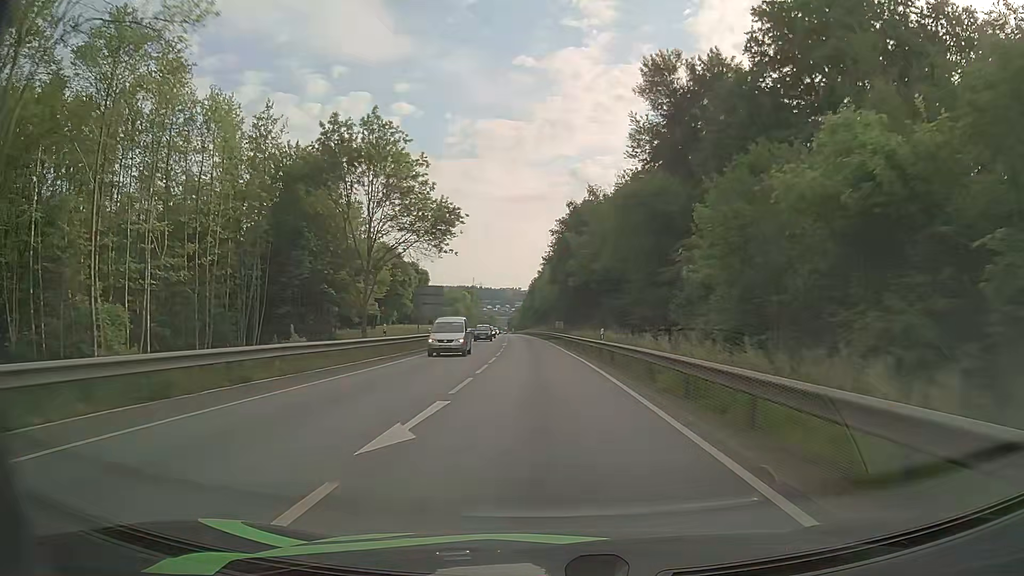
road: primary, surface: asphalt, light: Day
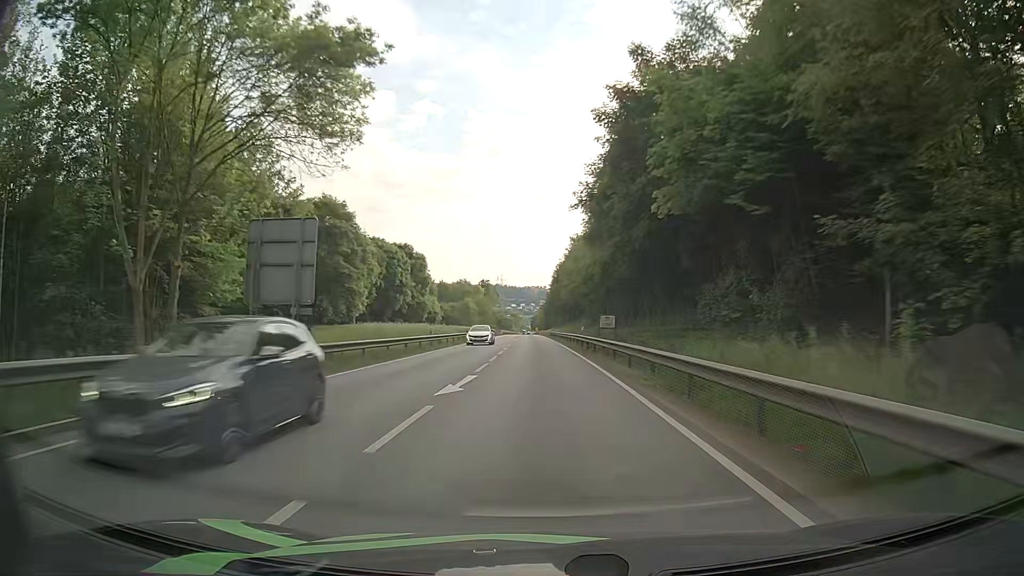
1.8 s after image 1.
(-0.7, +36.6) m; -2°
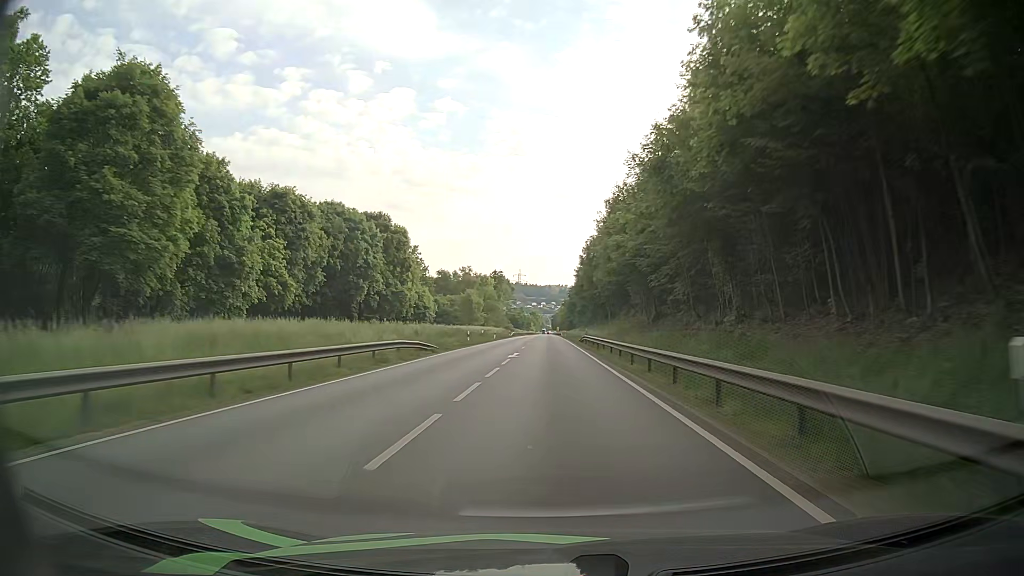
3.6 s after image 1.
(-0.8, +37.0) m; -2°
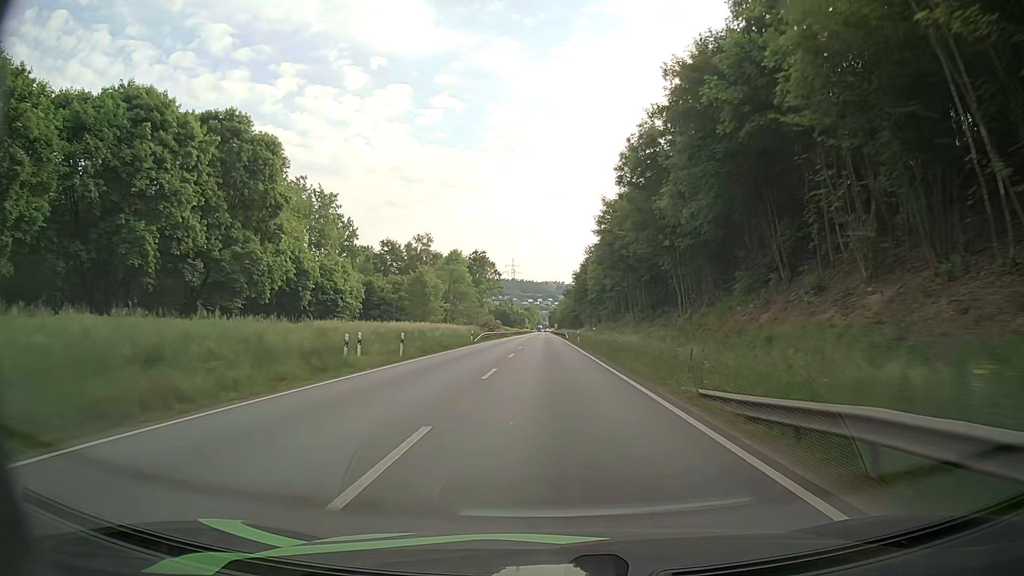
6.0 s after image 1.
(+0.3, +50.0) m; +1°
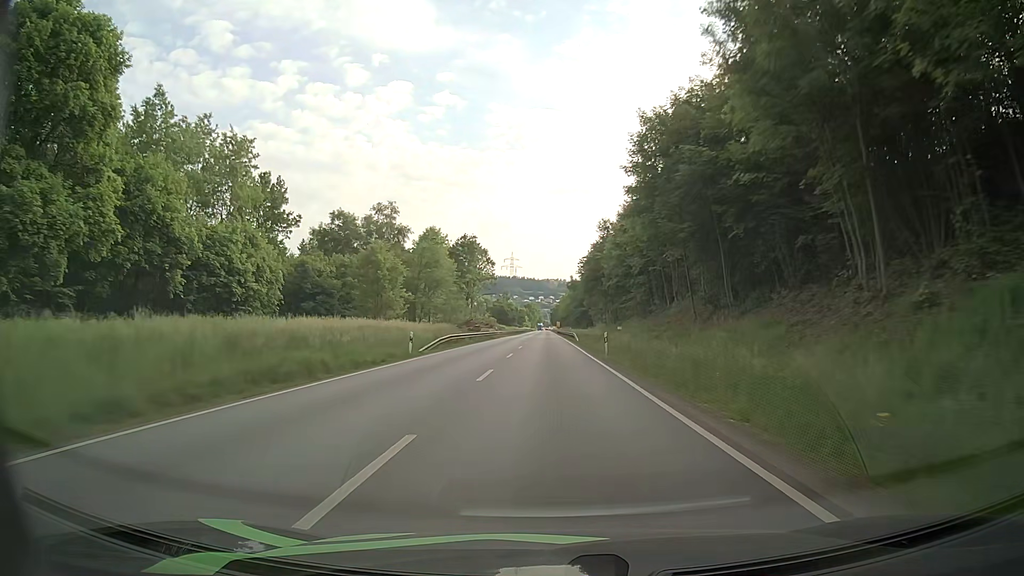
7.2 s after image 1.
(0.0, +25.1) m; 0°
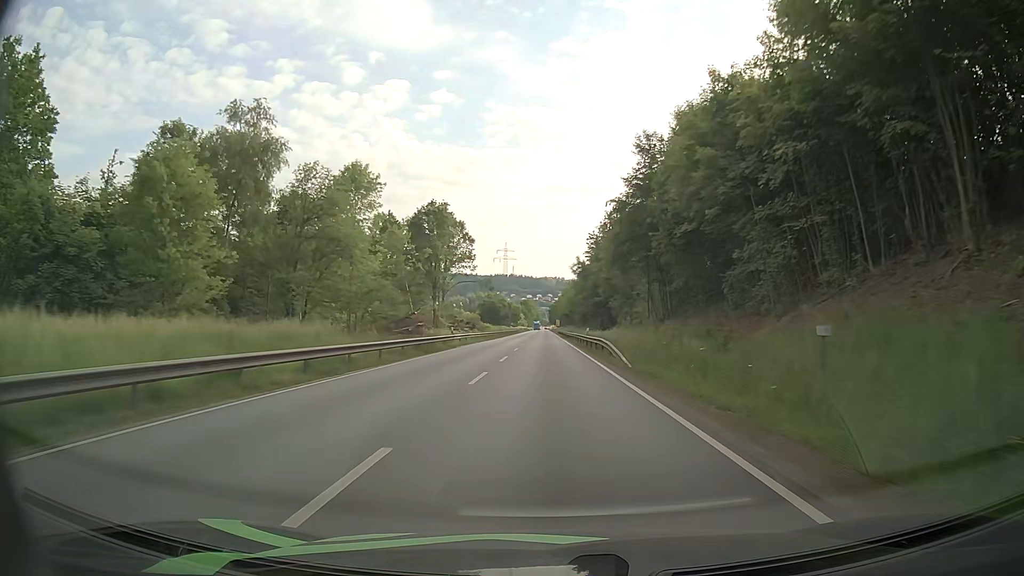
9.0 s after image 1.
(+0.1, +37.4) m; 0°
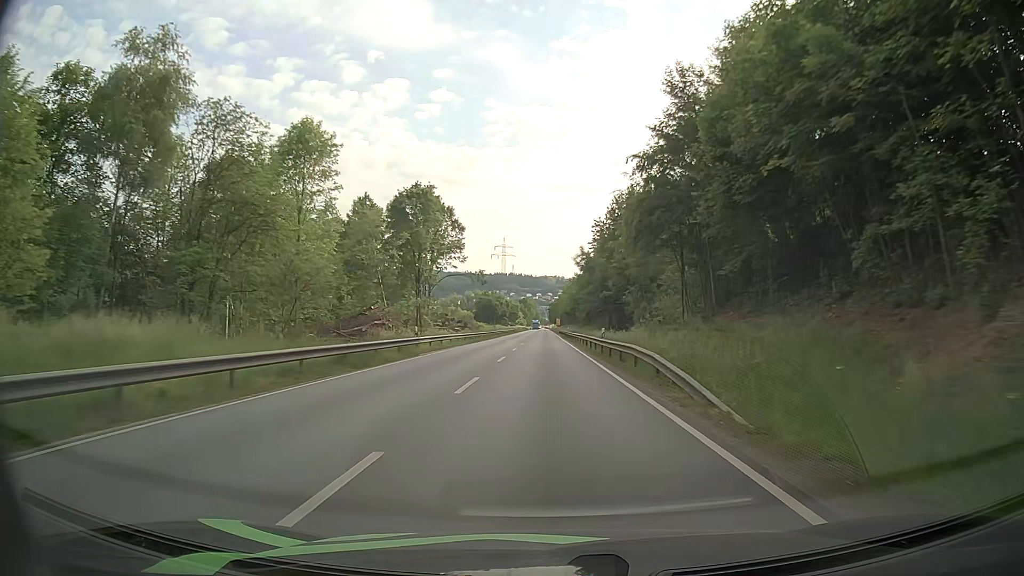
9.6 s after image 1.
(0.0, +12.4) m; 0°
